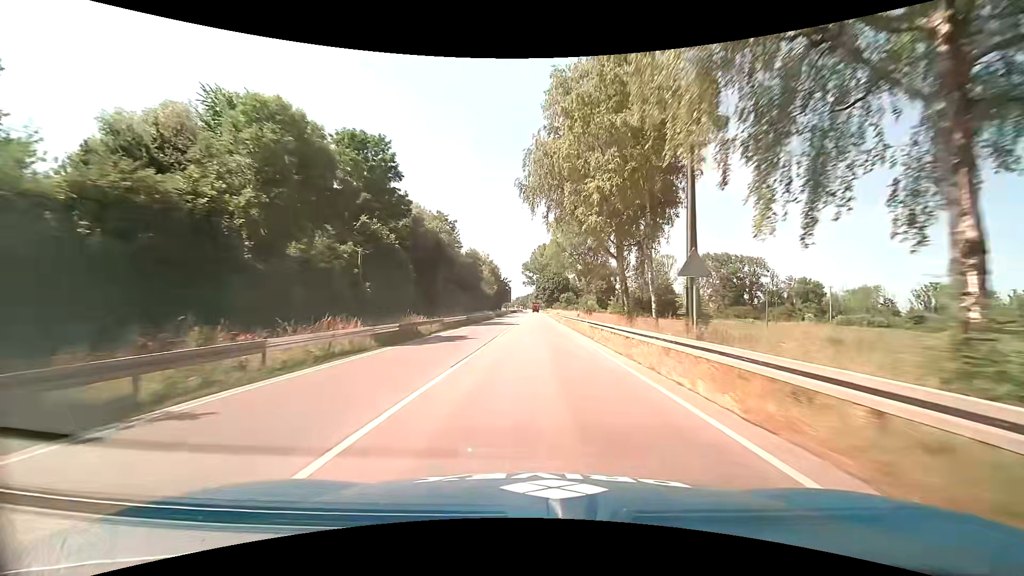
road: trunk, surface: asphalt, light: Day
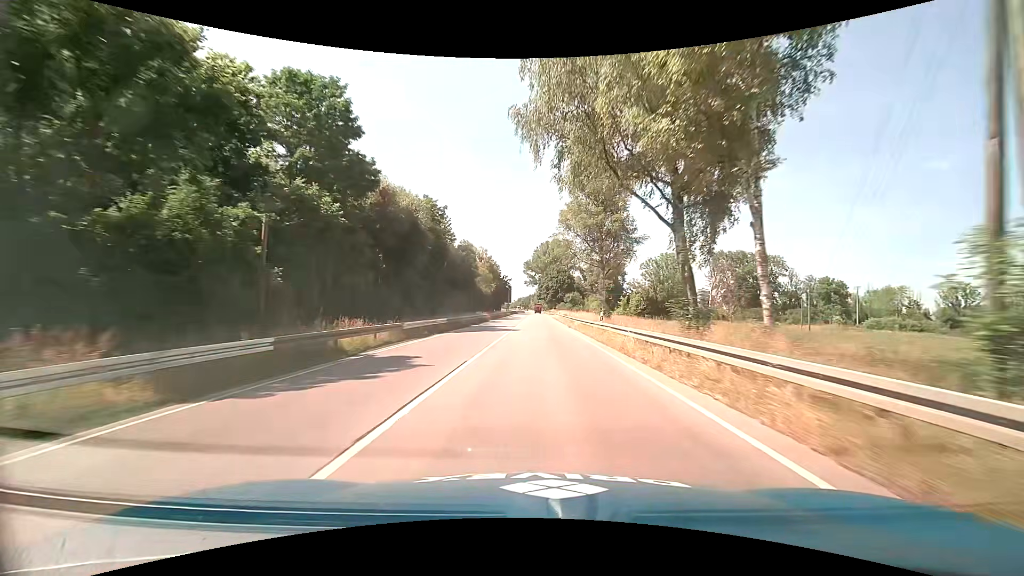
(-0.1, +11.9) m; -1°
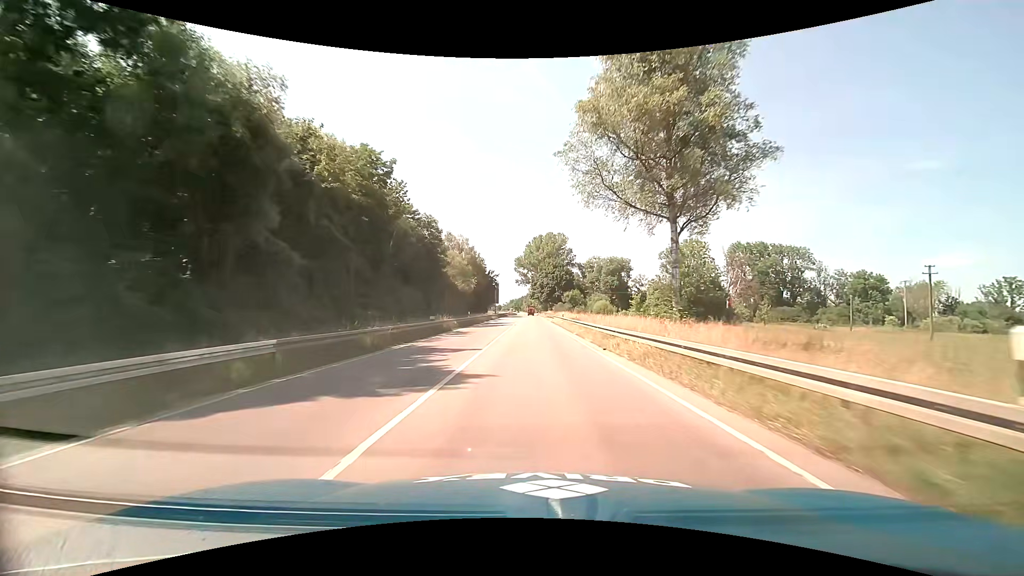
(+0.2, +23.5) m; +1°
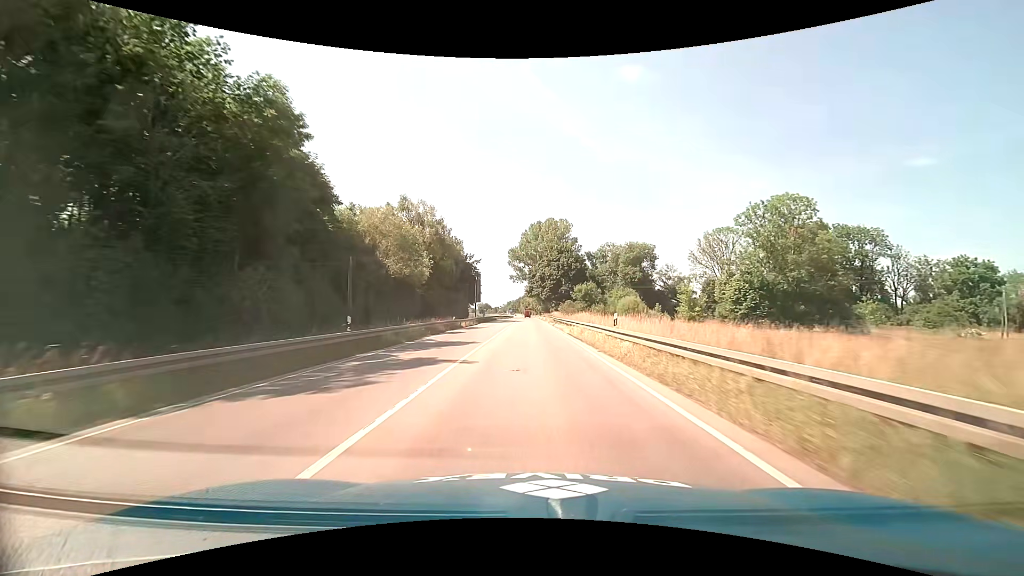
(-0.1, +34.9) m; 0°
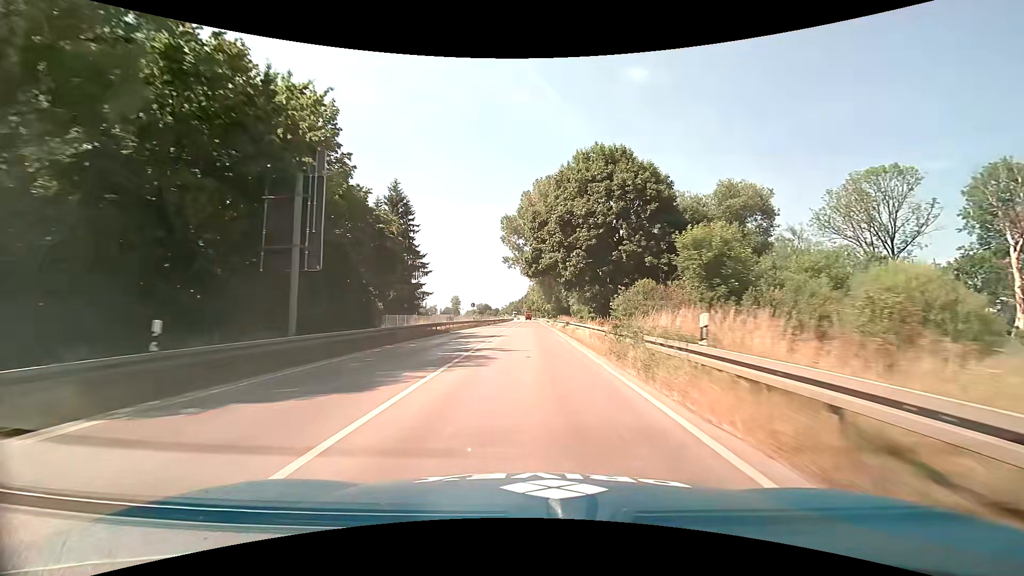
(0.0, +58.3) m; 0°
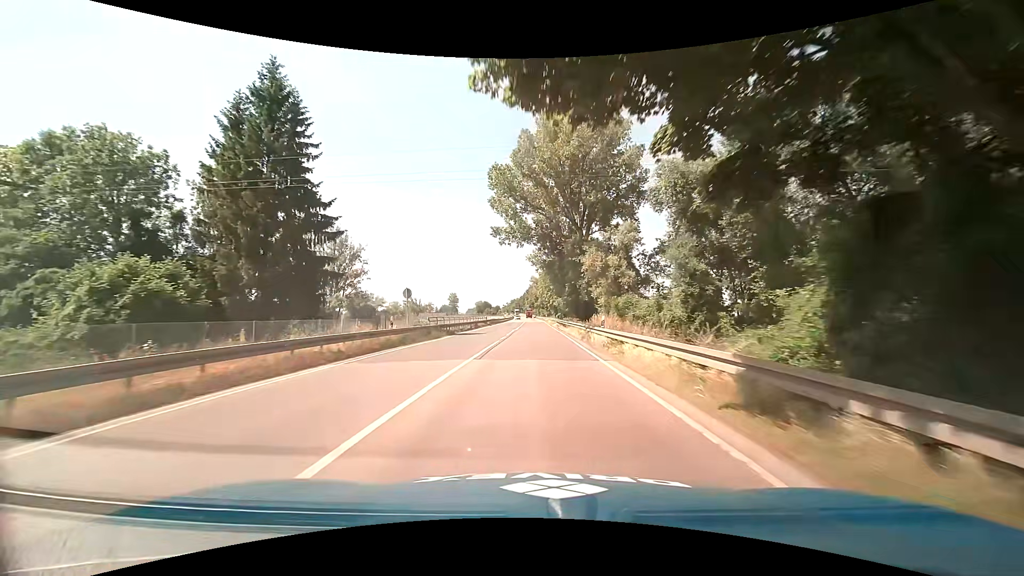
(-0.1, +35.8) m; -1°
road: primary
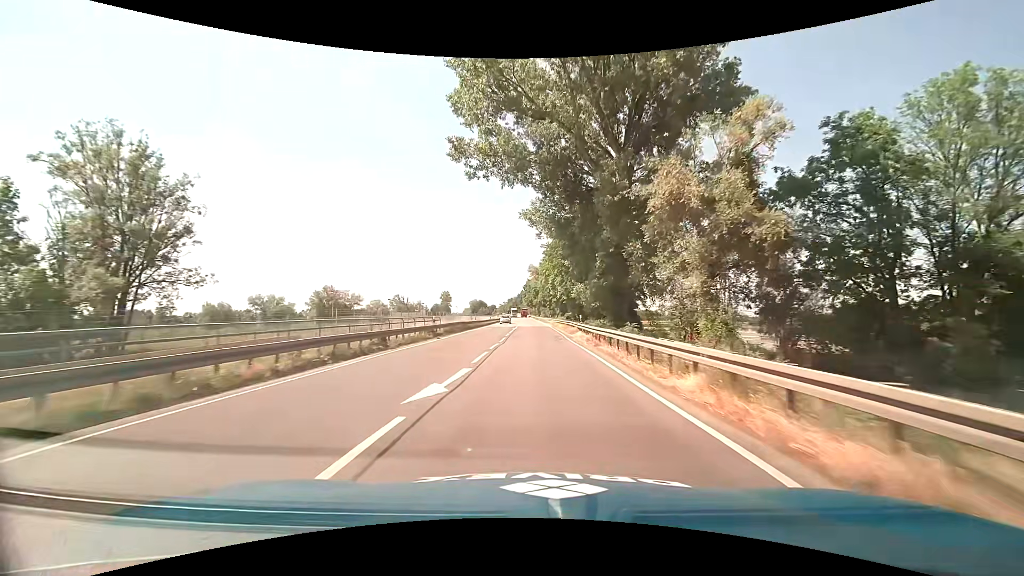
(+0.2, +36.6) m; +1°
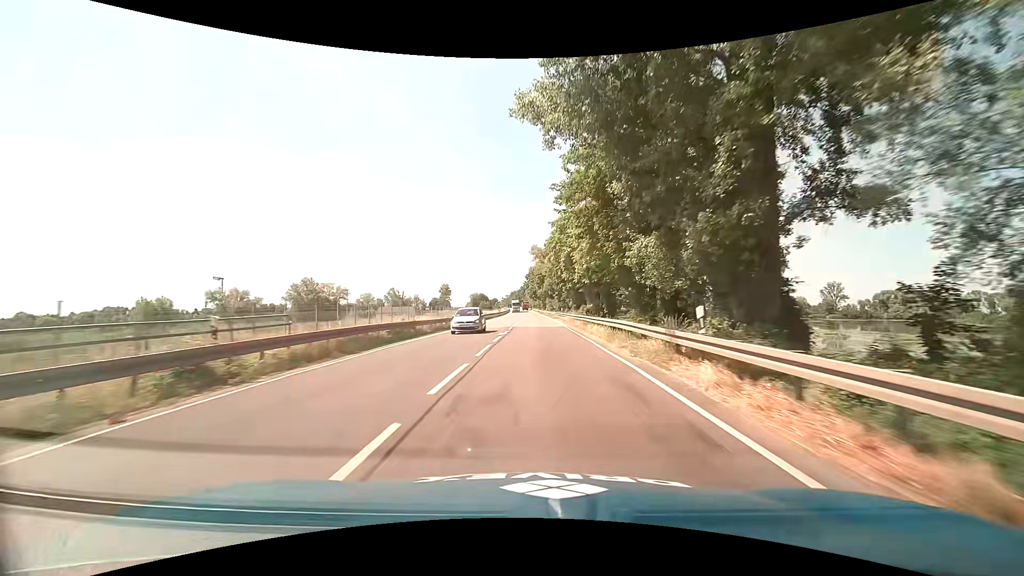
(-0.1, +23.8) m; -1°
(0, +10) (0, +20) (0, +30) (0, +40) (0, +50) (0, +60) (0, +70) (0, +80) (0, +90) (0, +100) m
